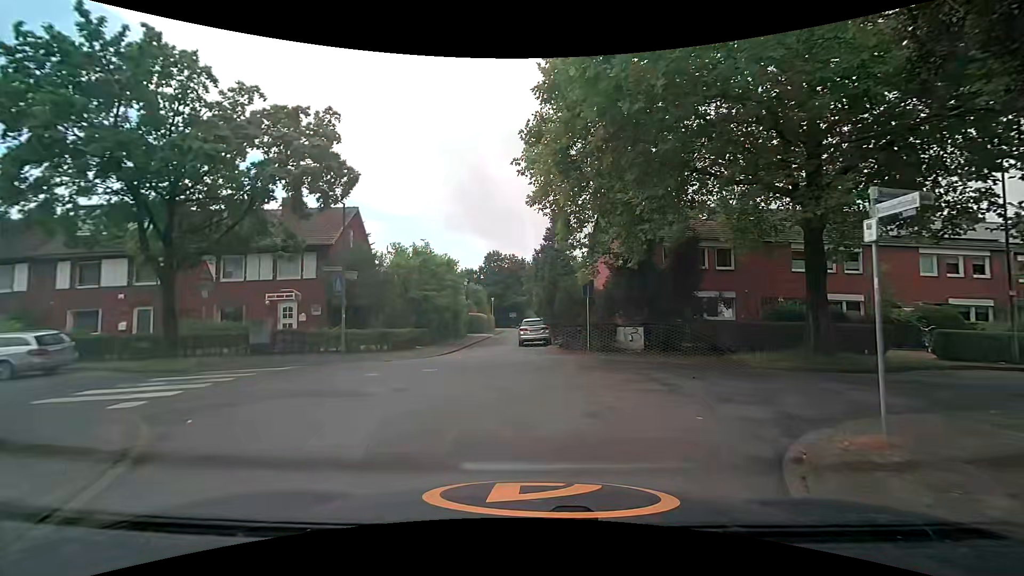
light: Day
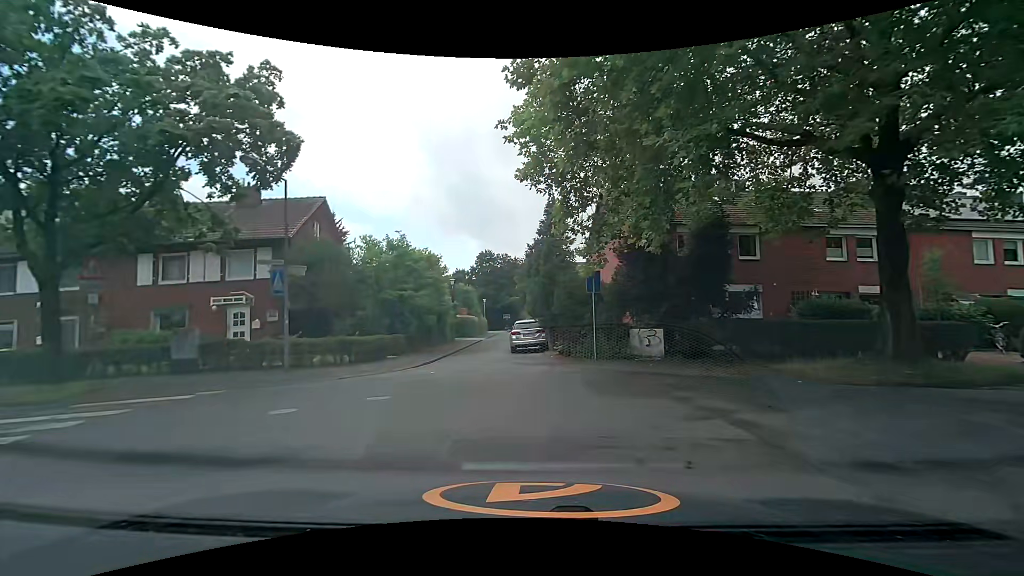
(+0.1, +3.9) m; +1°
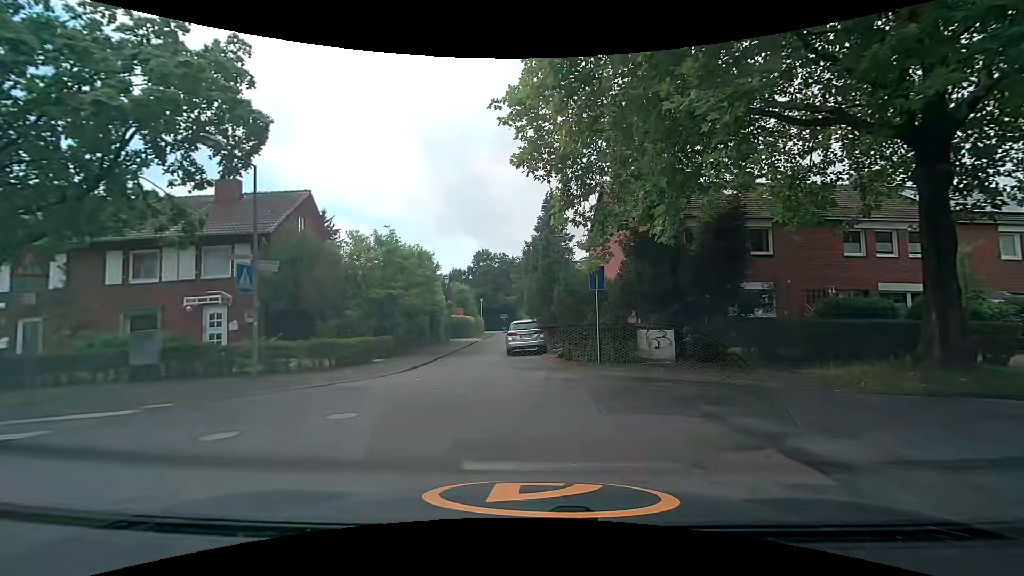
(-0.1, +1.5) m; -2°
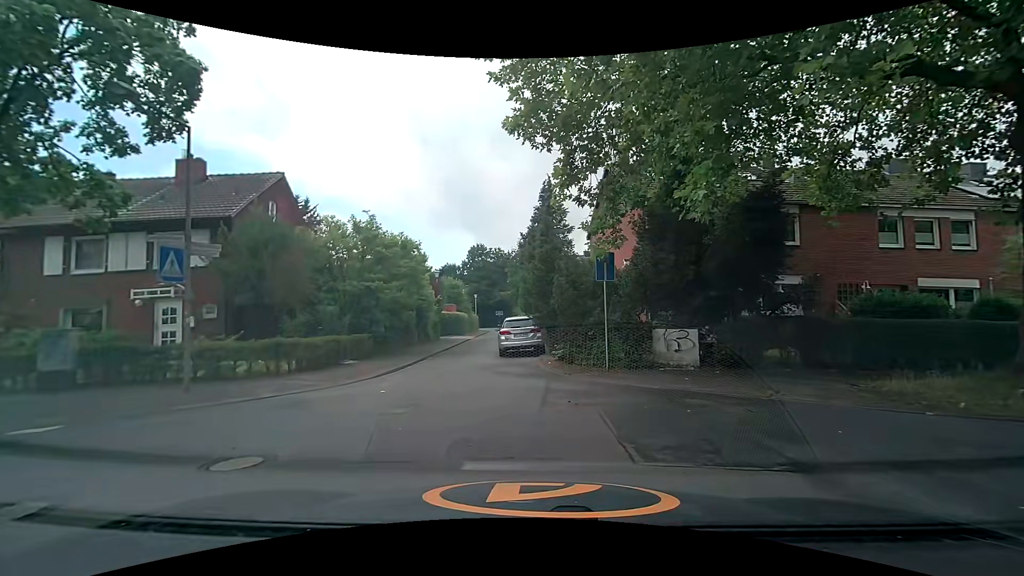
(0.0, +2.5) m; 0°
